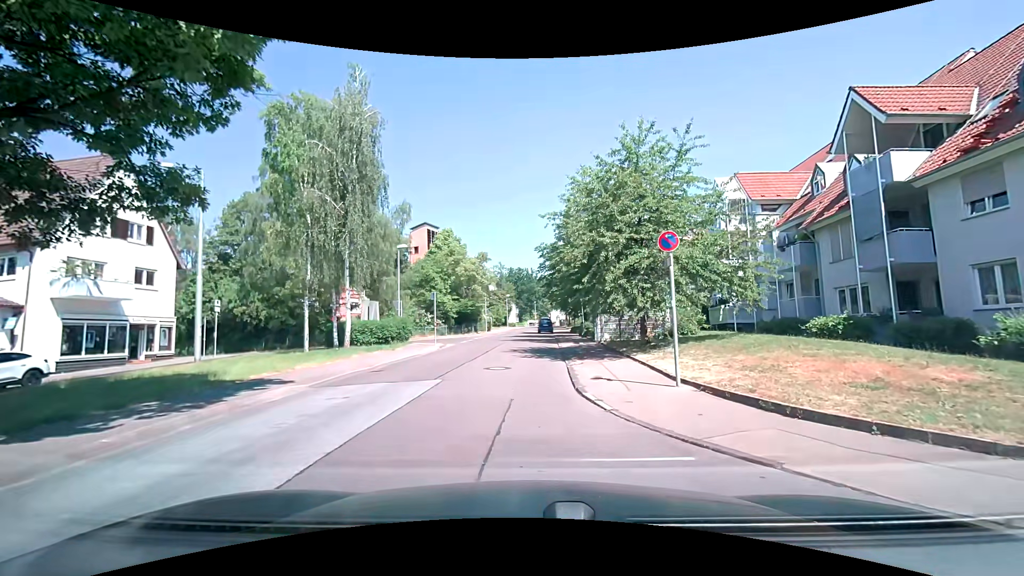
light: Day
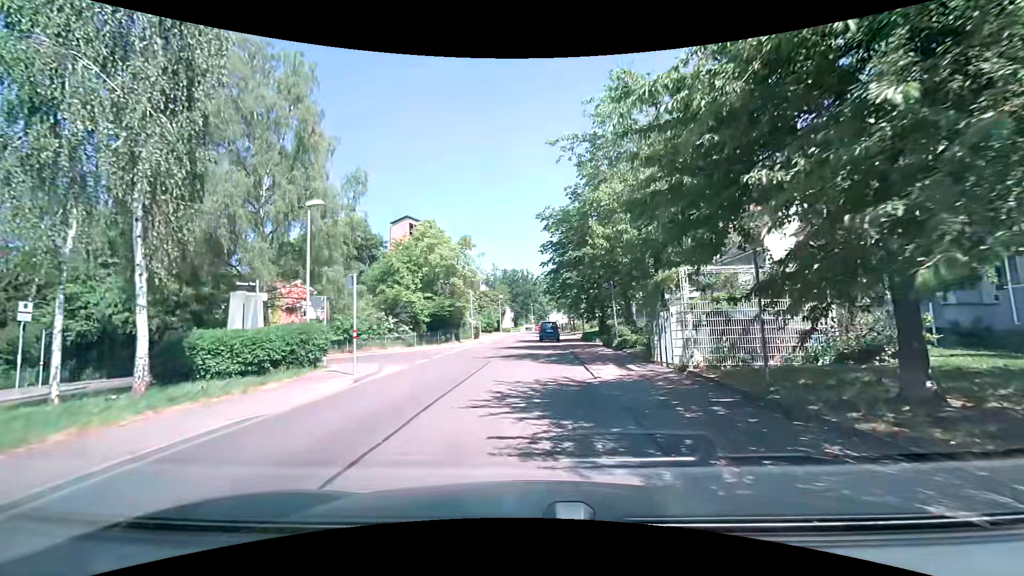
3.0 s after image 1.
(-0.2, +13.1) m; +1°
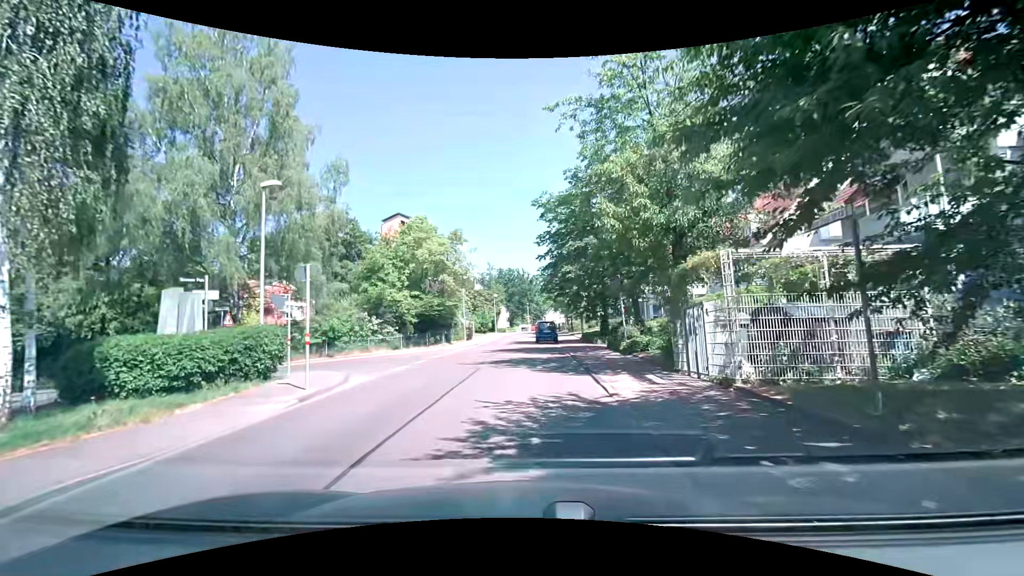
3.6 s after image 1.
(0.0, +2.8) m; 0°
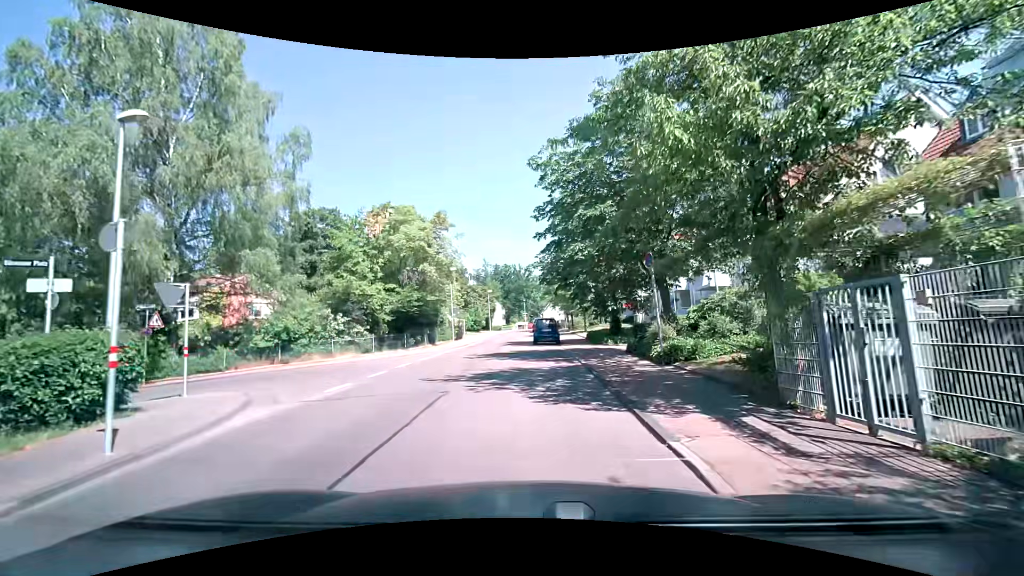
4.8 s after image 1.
(+0.1, +5.4) m; 0°
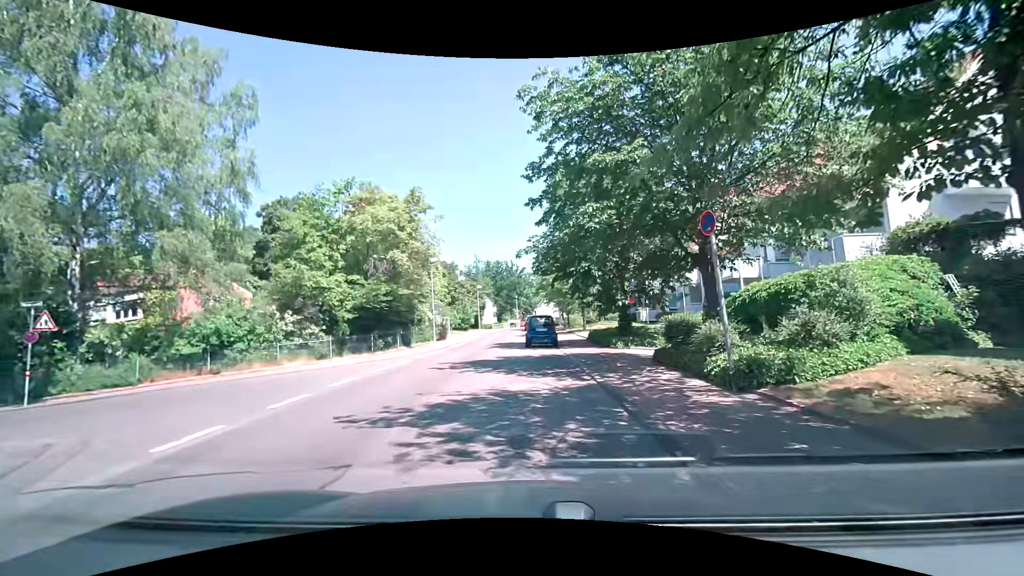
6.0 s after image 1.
(+0.1, +4.9) m; +2°
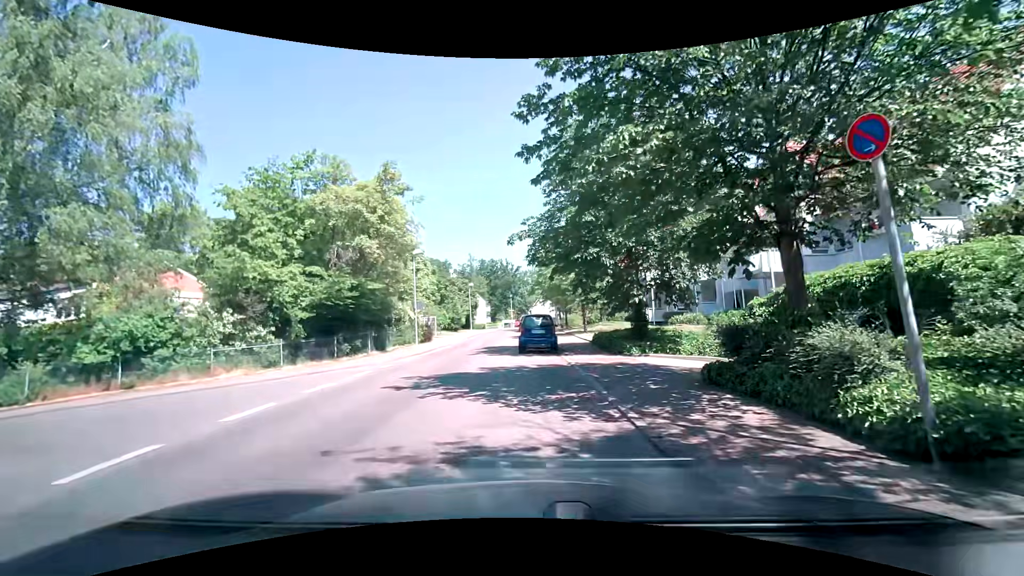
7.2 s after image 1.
(0.0, +4.1) m; -1°
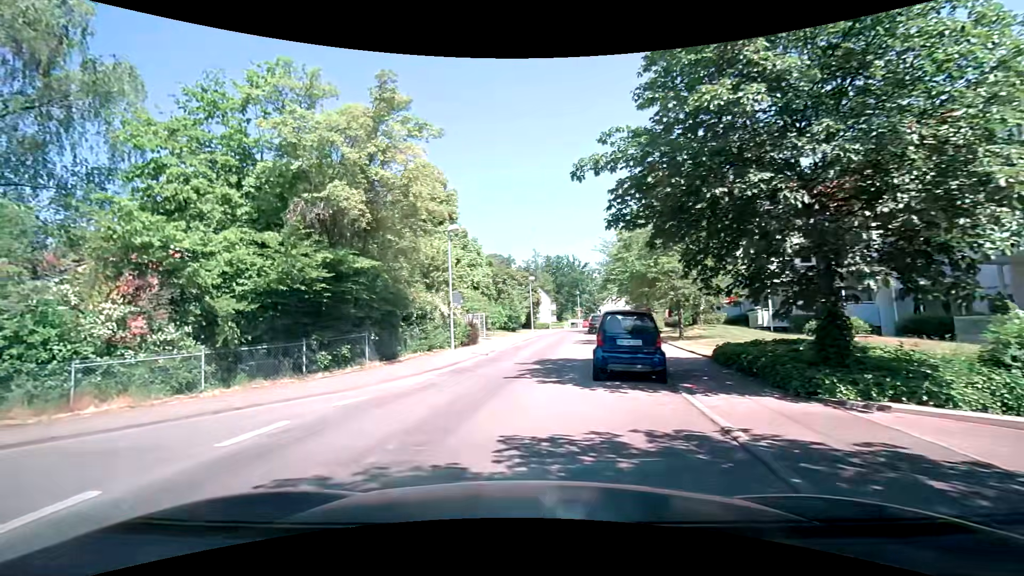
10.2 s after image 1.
(+0.1, +8.5) m; -7°
